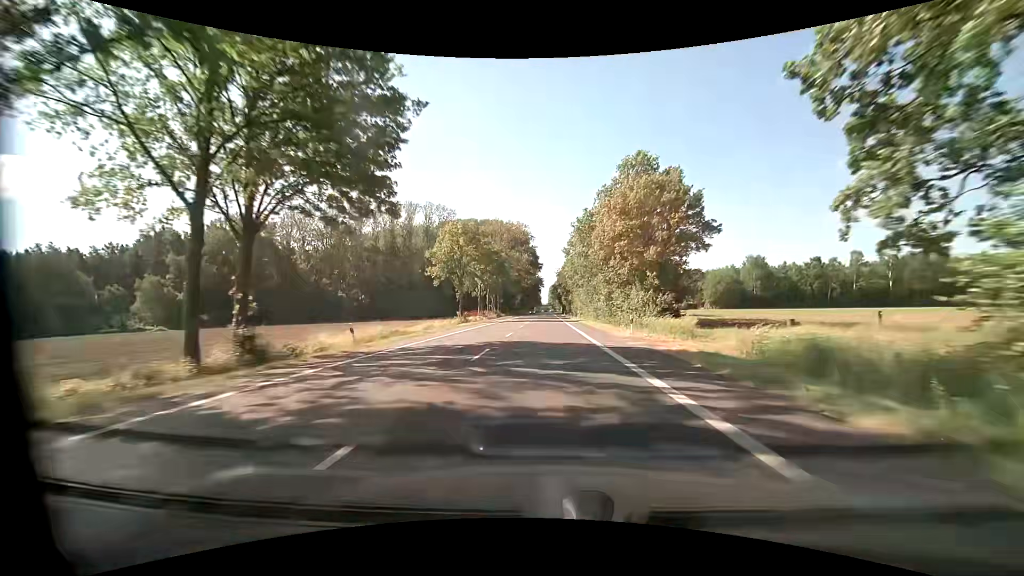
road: primary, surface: asphalt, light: Day
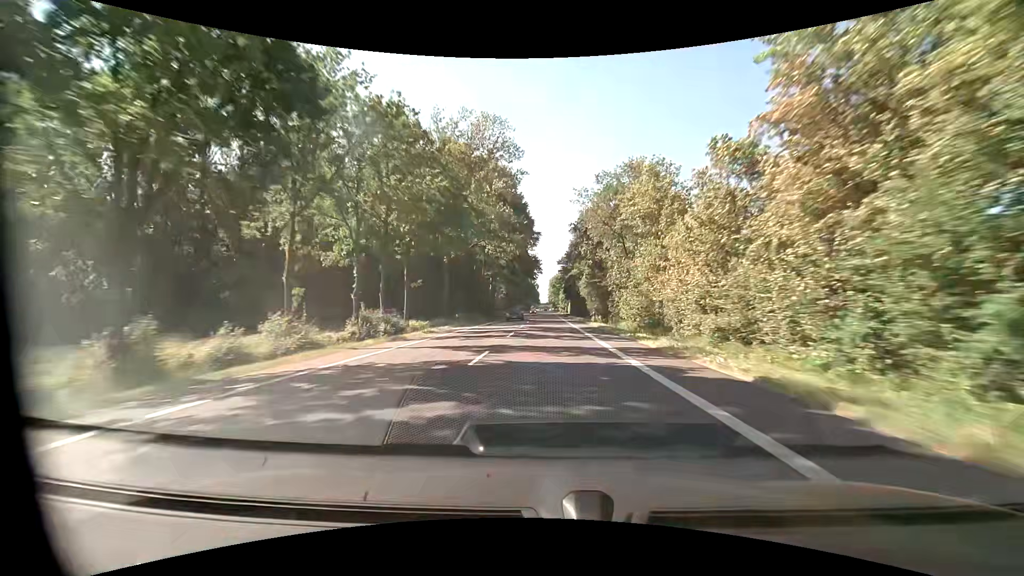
(-0.4, +74.1) m; 0°
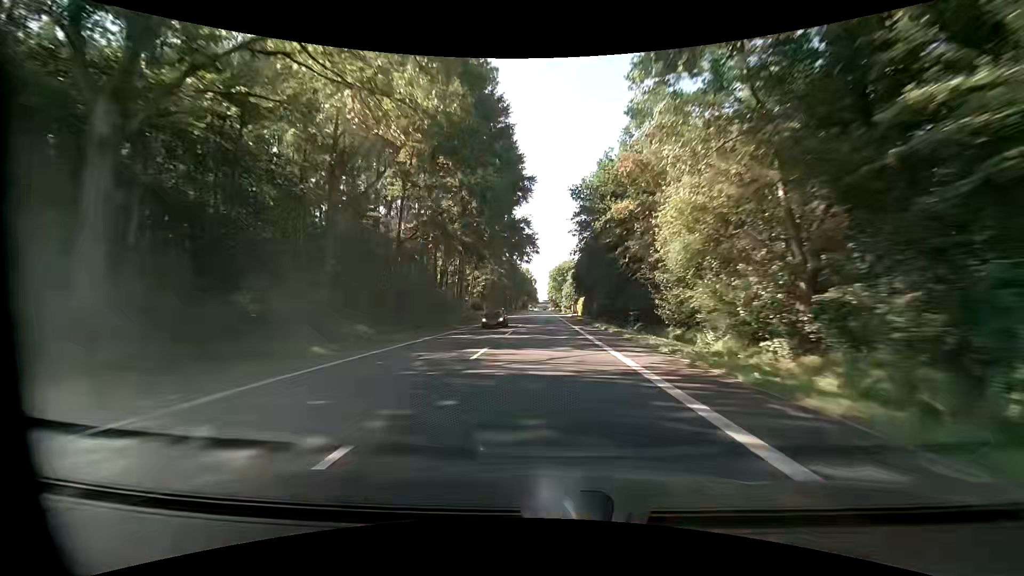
(0.0, +46.8) m; 0°
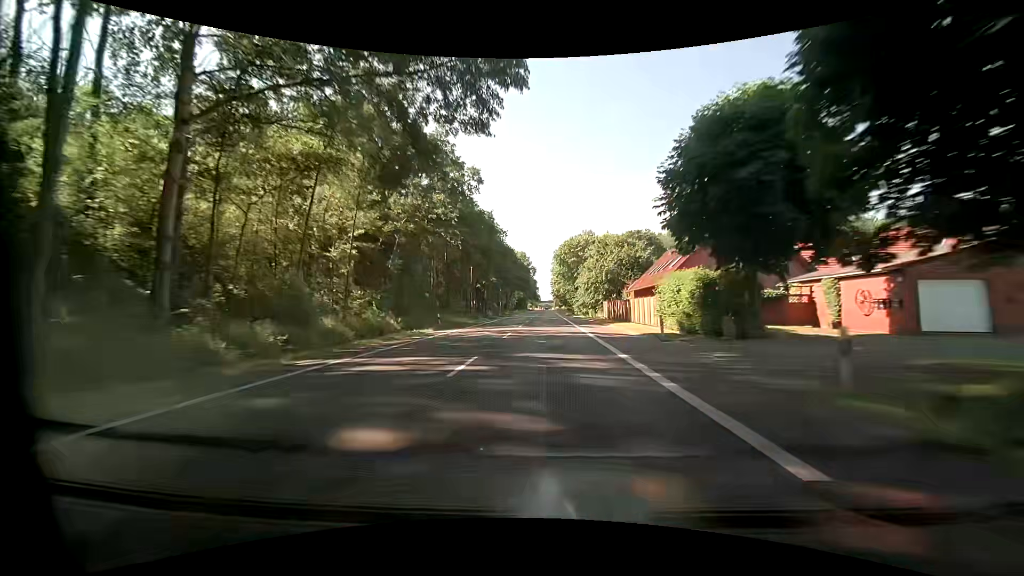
(+0.1, +63.6) m; 0°
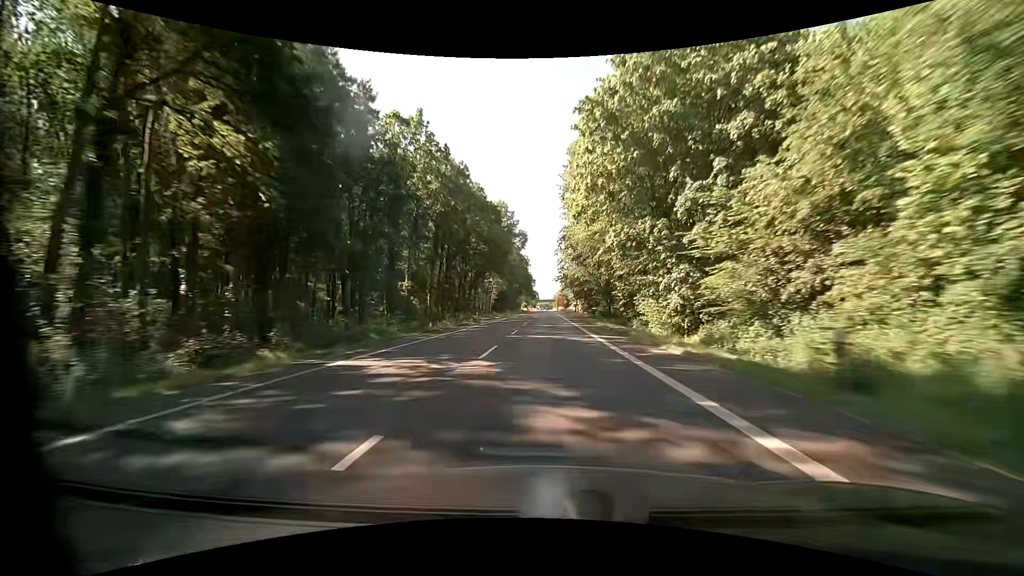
(-0.1, +80.5) m; 0°
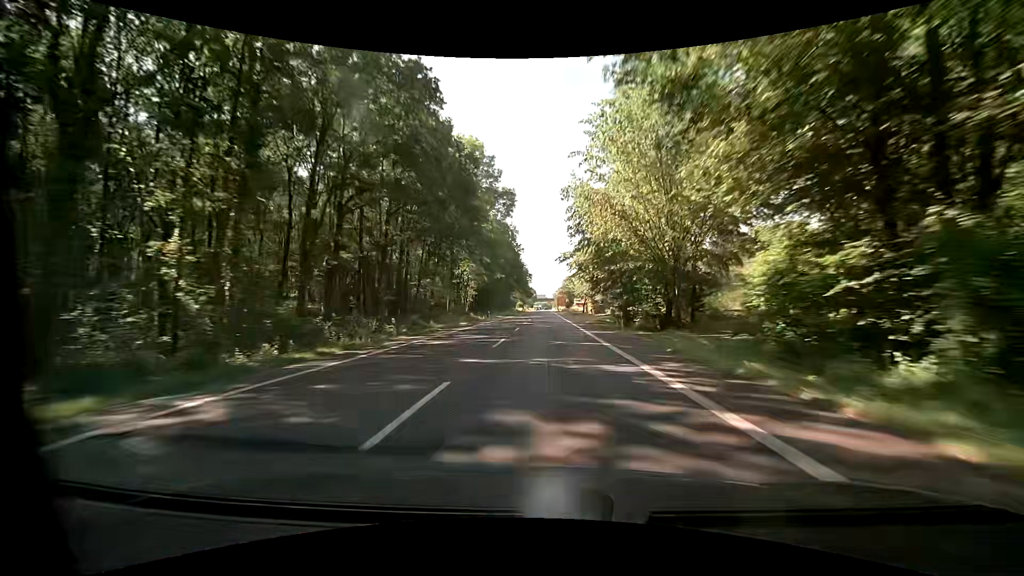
(-0.2, +32.4) m; -1°
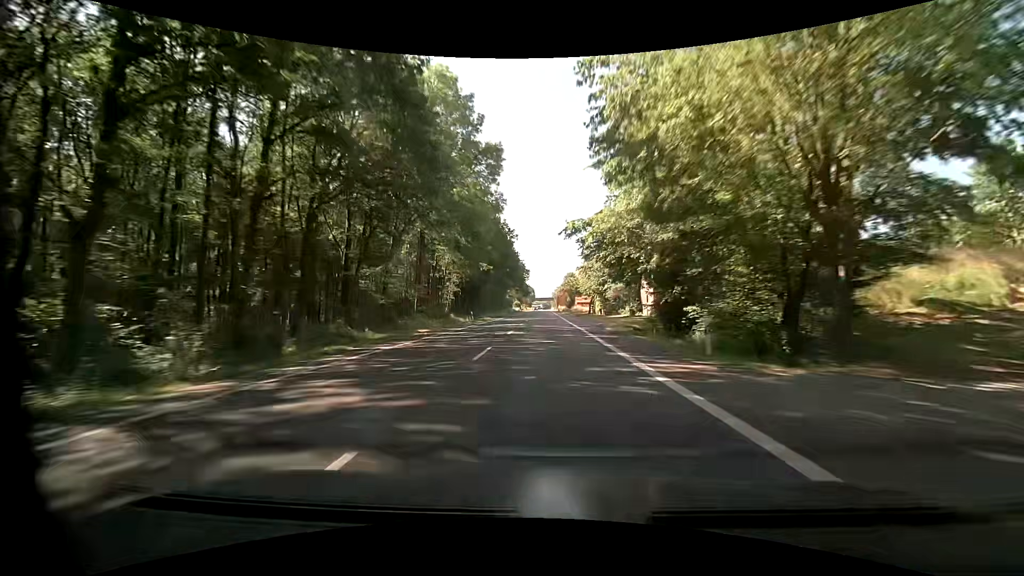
(+0.1, +16.2) m; +1°
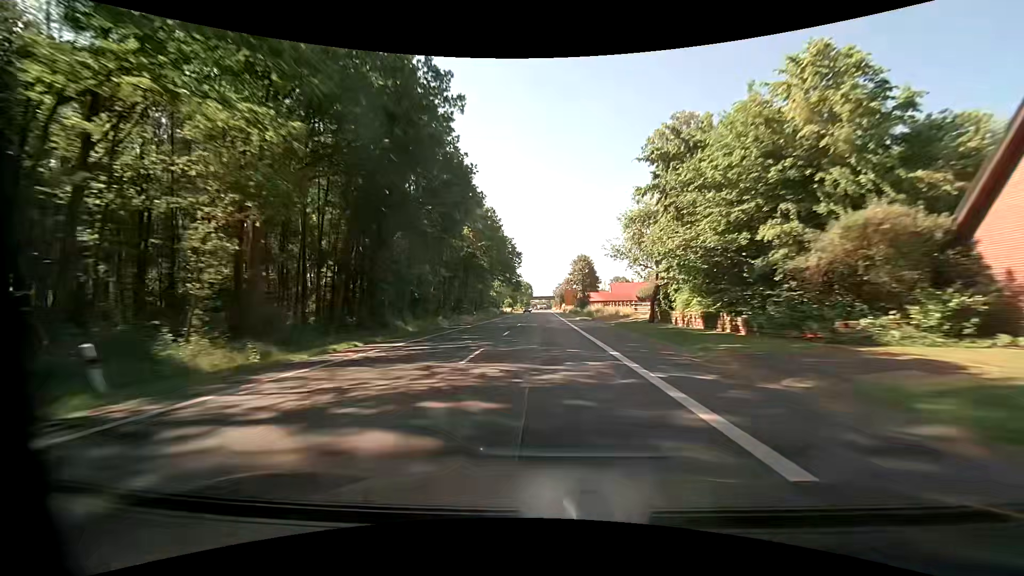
(-0.2, +48.8) m; 0°
(0, +10) (0, +20) (0, +30) (0, +40) (0, +50) (0, +60) (0, +70) (0, +80) (0, +90) (-1, +100) m
